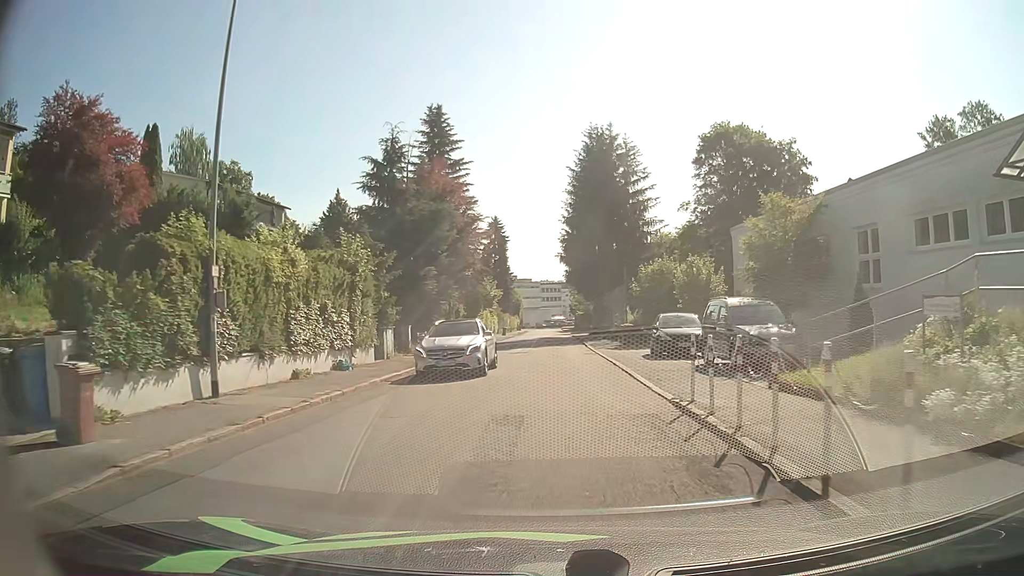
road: residential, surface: asphalt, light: Day
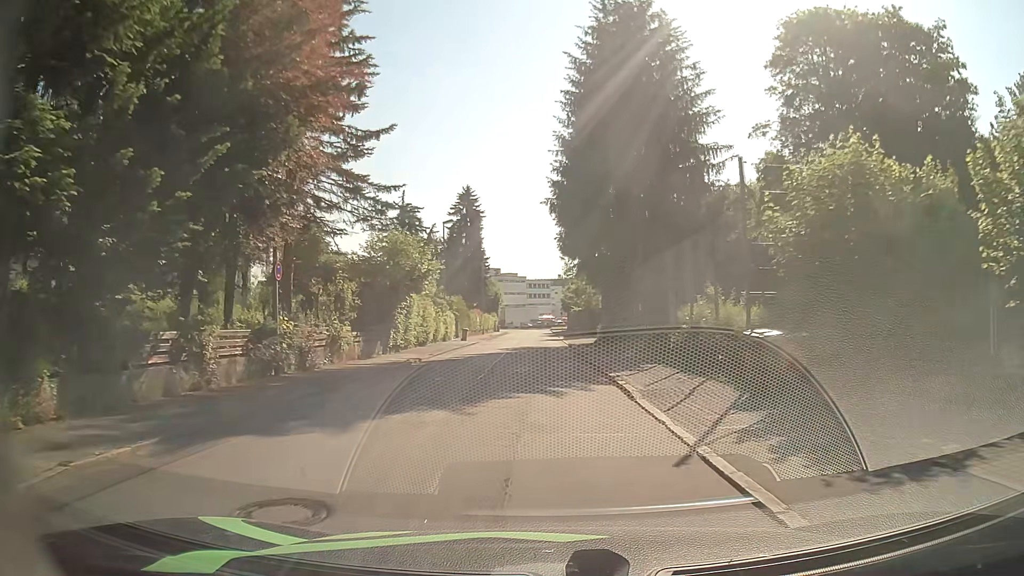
(+0.4, +25.4) m; +1°
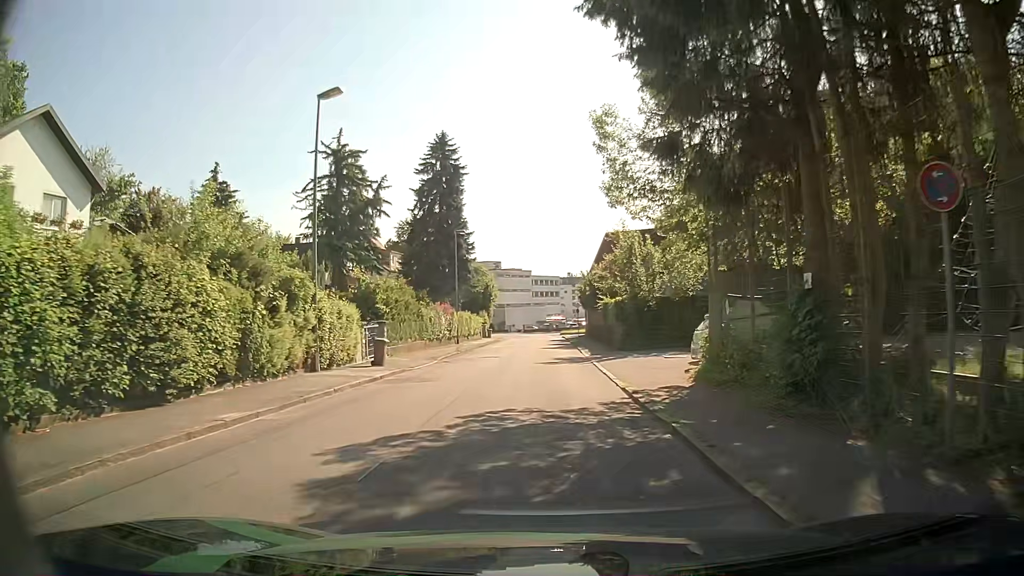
(-0.3, +27.3) m; -2°
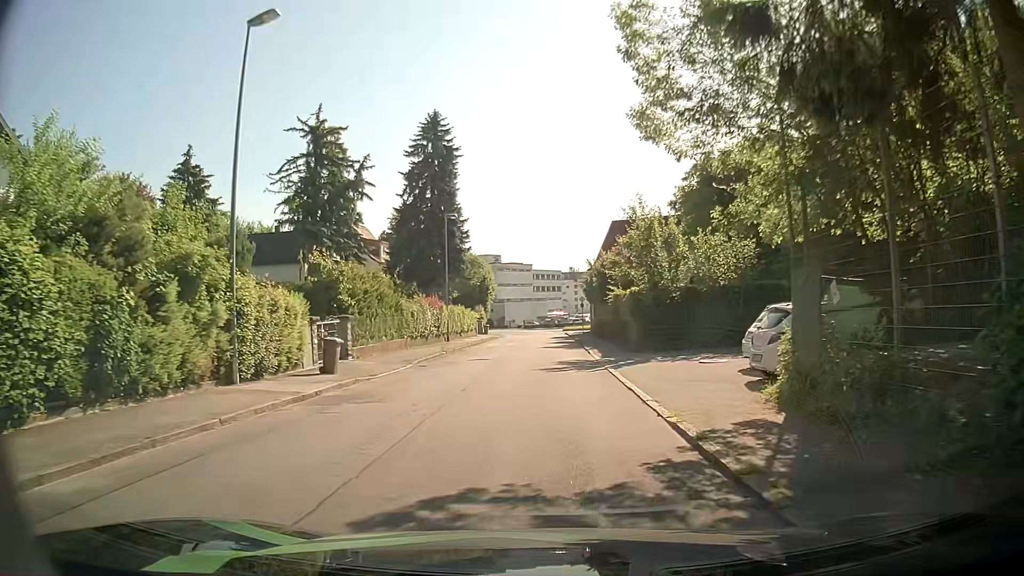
(+0.1, +5.5) m; +1°
(0, +10) (0, +20) (0, +30) (0, +40) (0, +50) (0, +60) (-1, +70) (-1, +80) (-3, +90) (-5, +99) m
